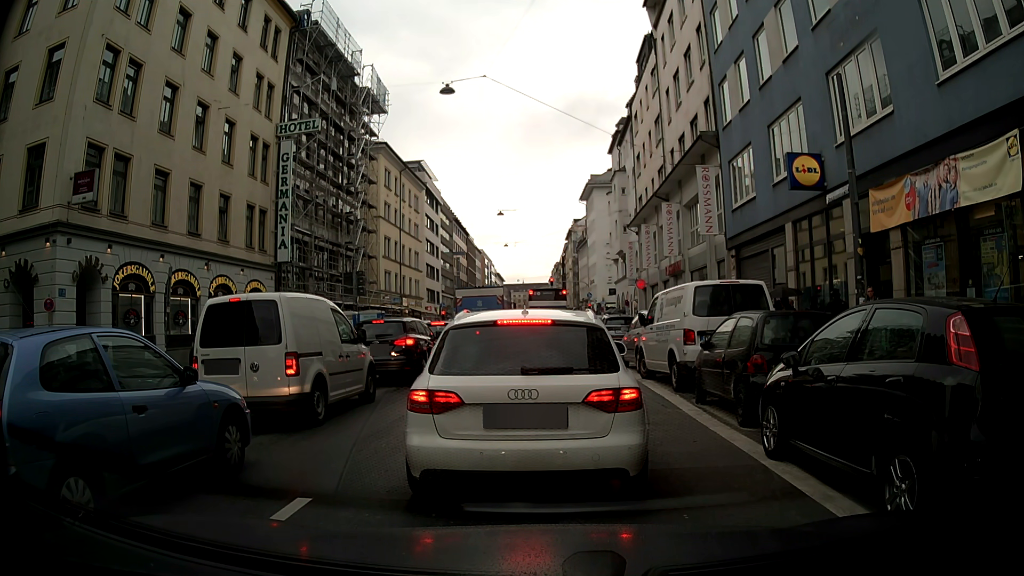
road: secondary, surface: asphalt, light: Day
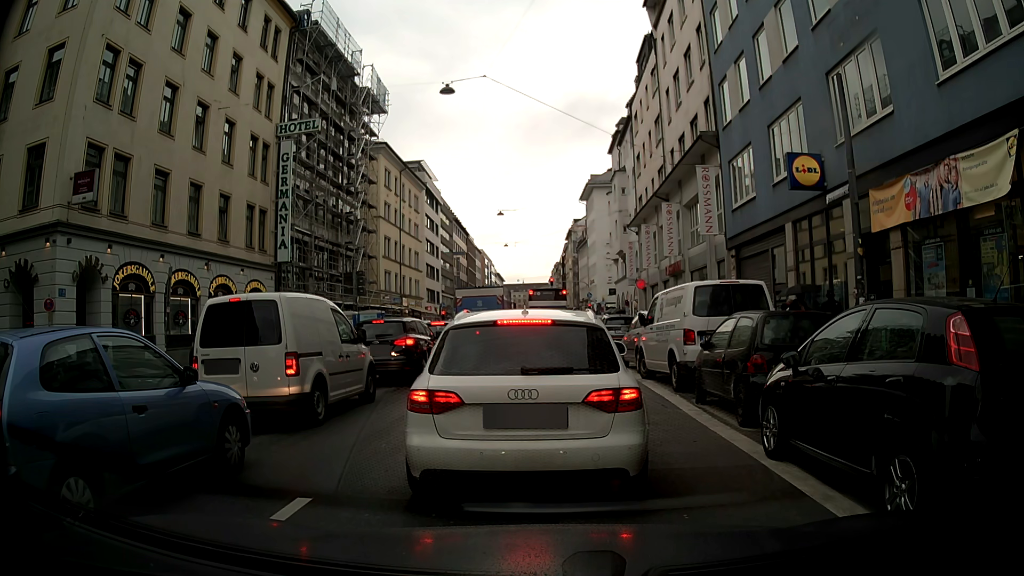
(0.0, 0.0) m; 0°
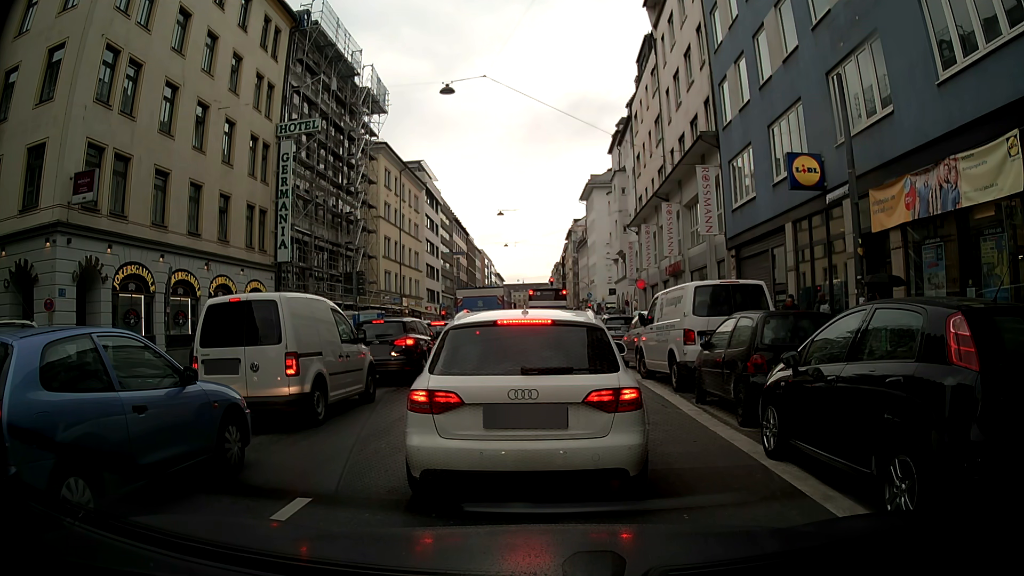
(0.0, 0.0) m; 0°
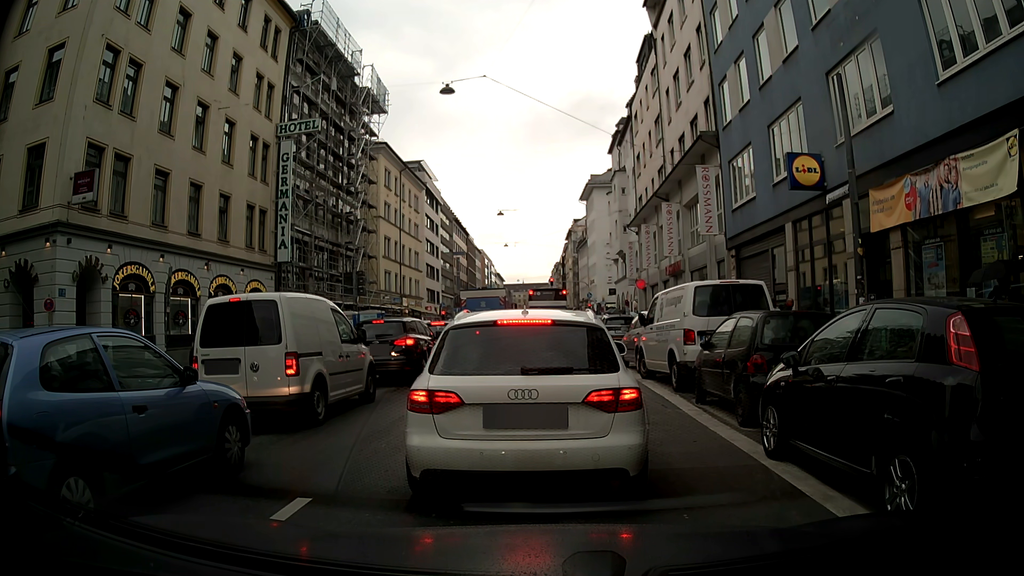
(0.0, 0.0) m; 0°
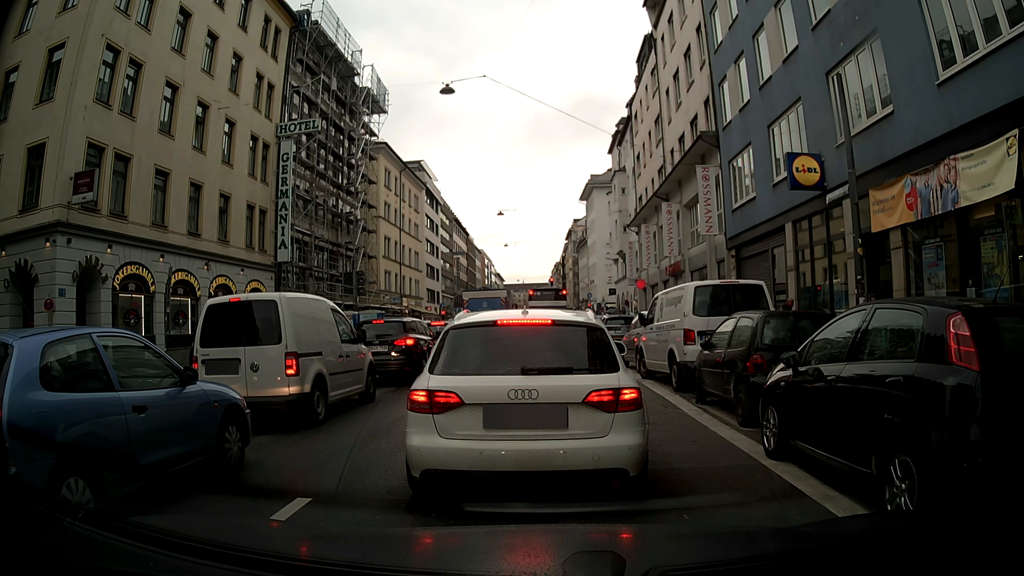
(0.0, 0.0) m; 0°
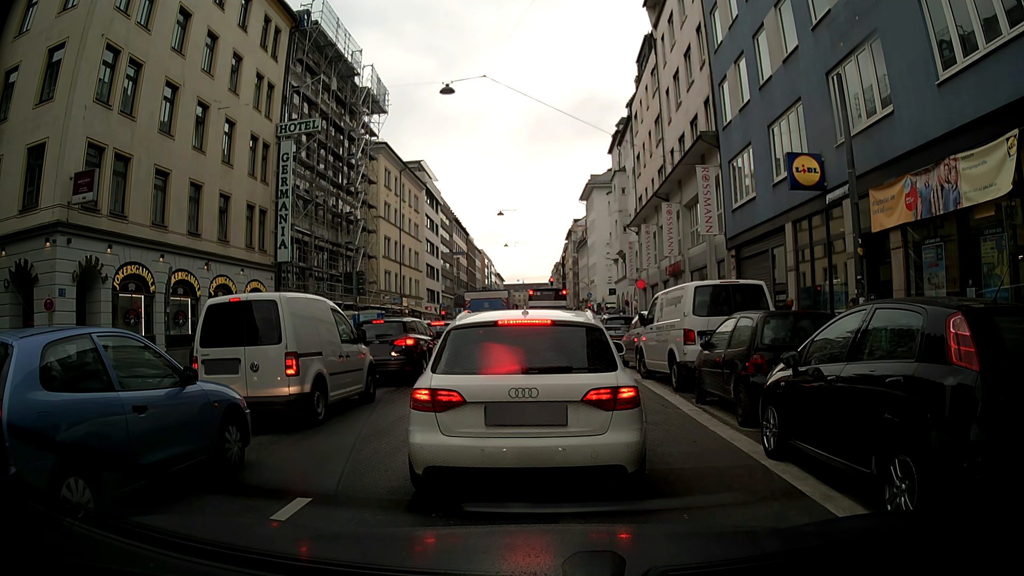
(0.0, 0.0) m; 0°
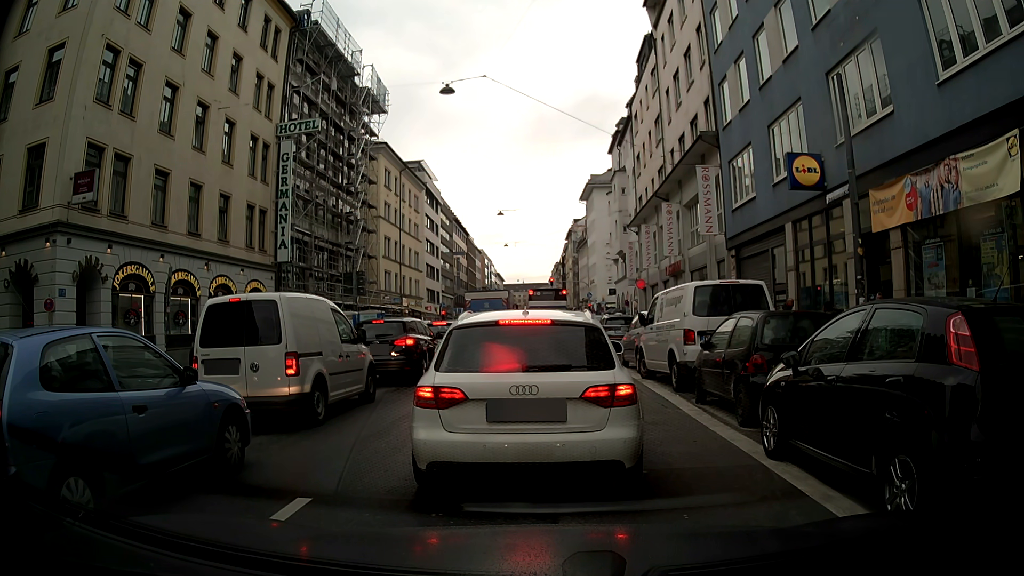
(0.0, 0.0) m; 0°
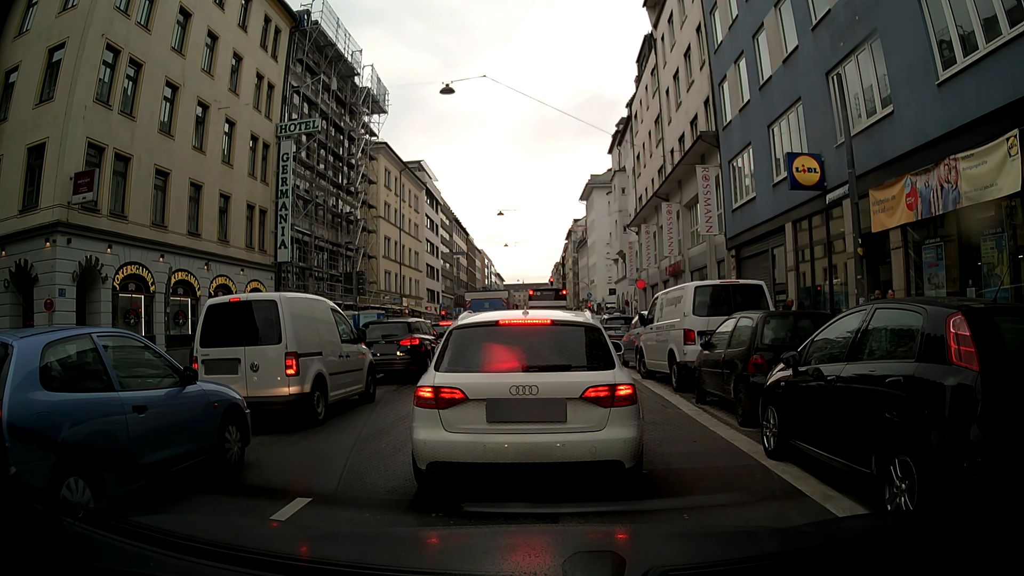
(0.0, 0.0) m; 0°
